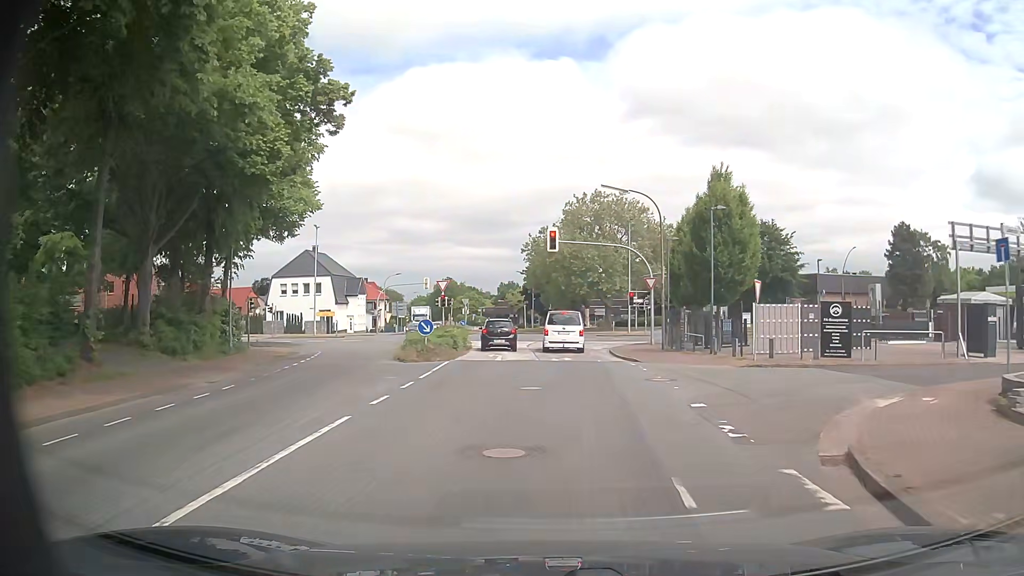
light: Day
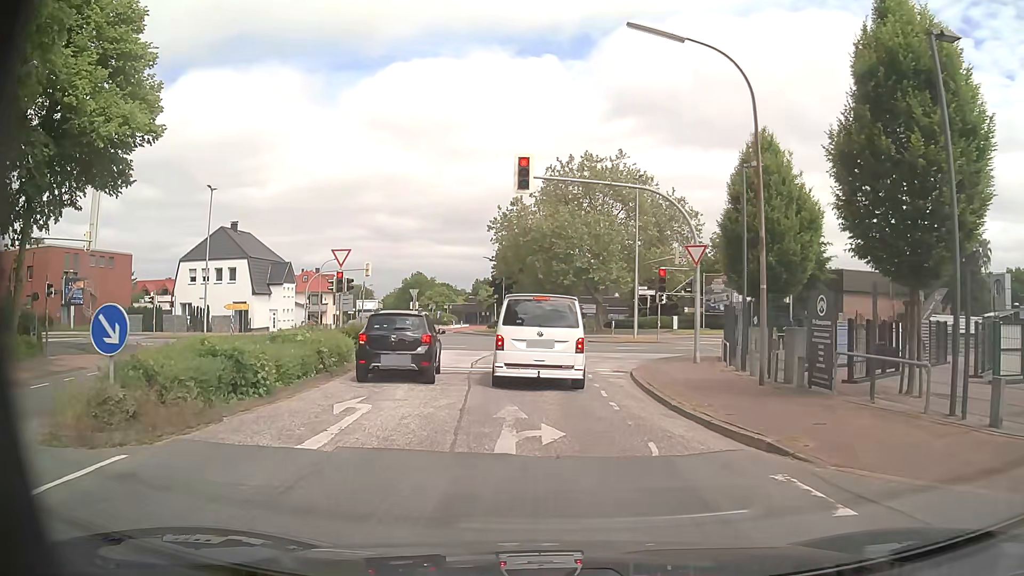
(+0.5, +17.3) m; +2°
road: unclassified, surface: asphalt
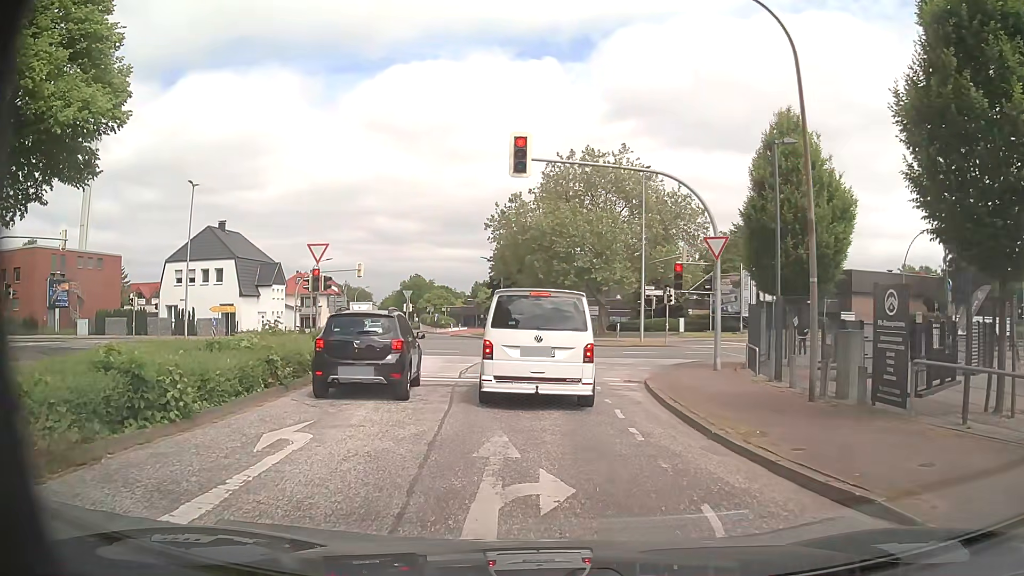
(0.0, +2.7) m; 0°
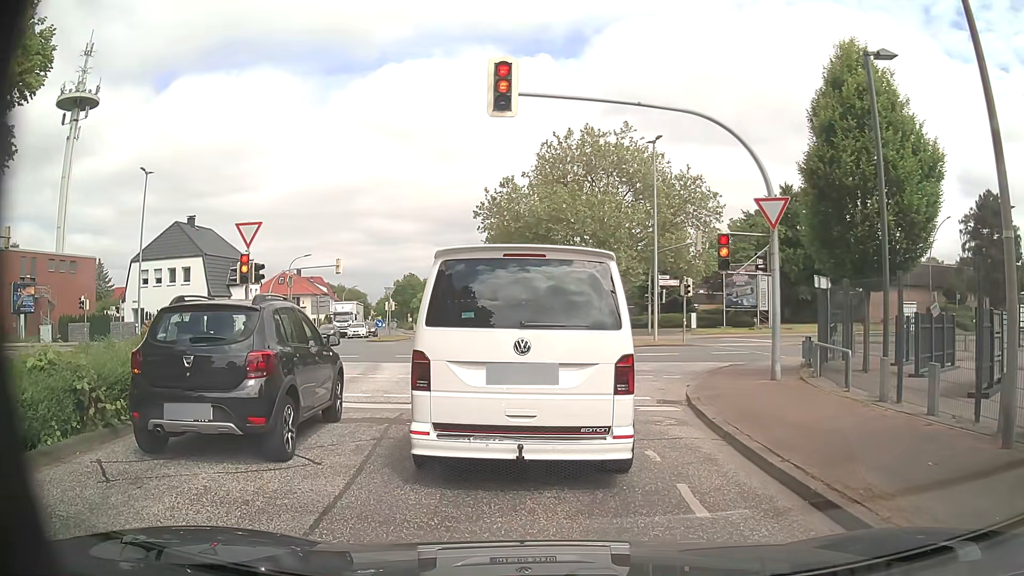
(+0.1, +5.3) m; +2°
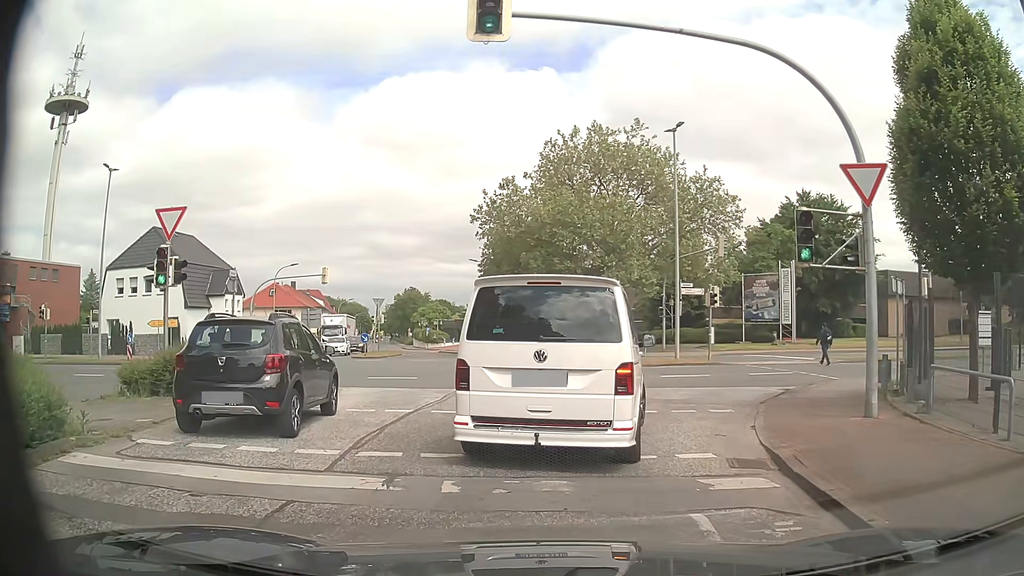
(-0.2, +4.8) m; -3°
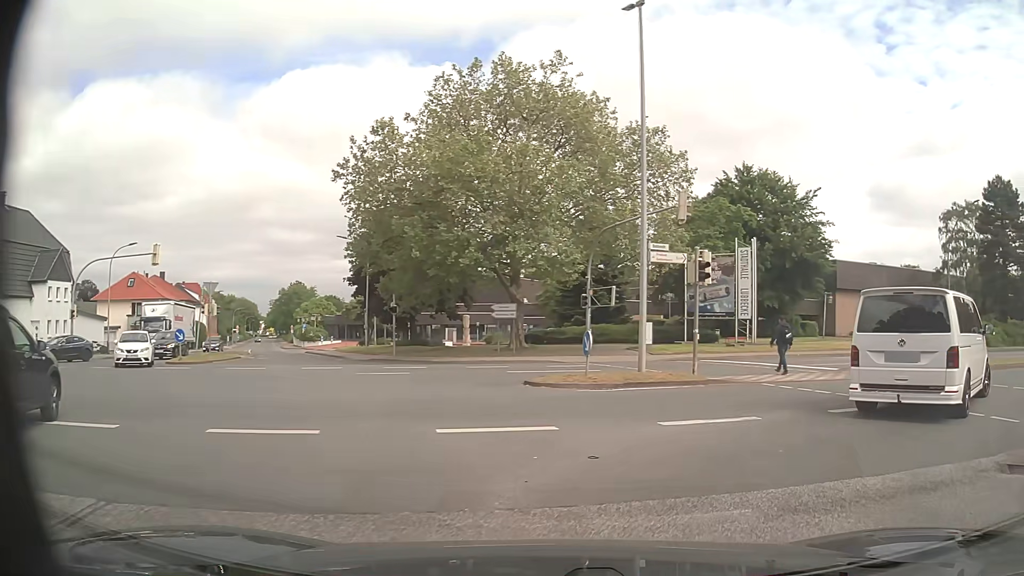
(+0.4, +12.3) m; +8°
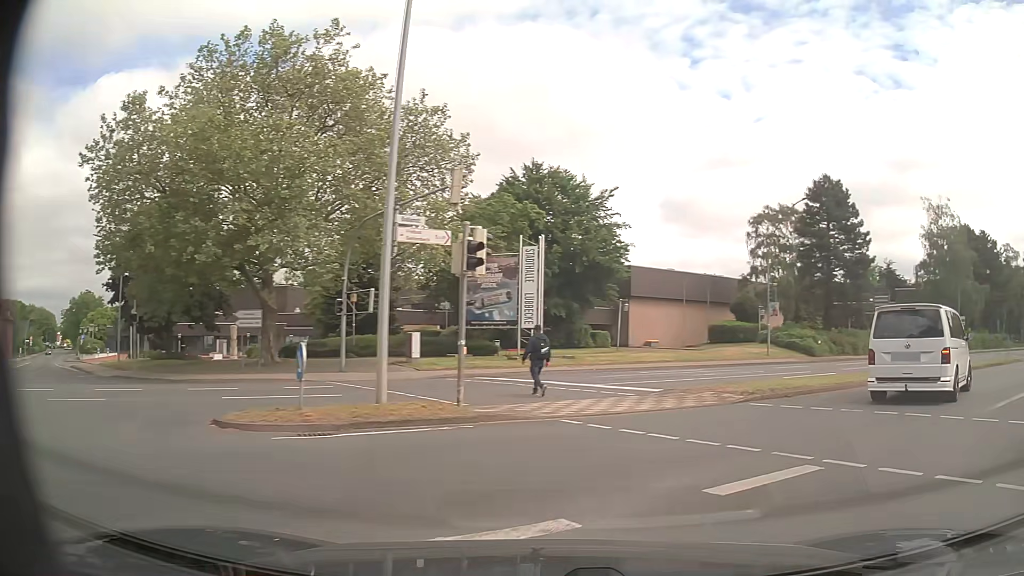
(+0.9, +5.3) m; +19°
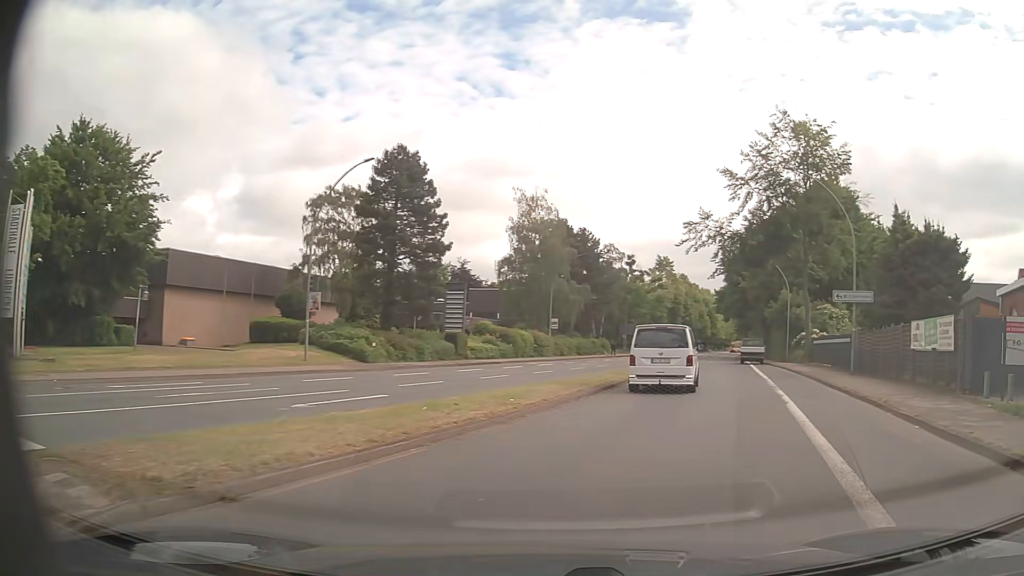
(+3.5, +9.4) m; +37°
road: primary
(+2, +10) (+4, +20) (+6, +29) (+9, +39) (+12, +48) (+15, +58) (+18, +68) (+21, +77) (+24, +87) (+27, +96) m
